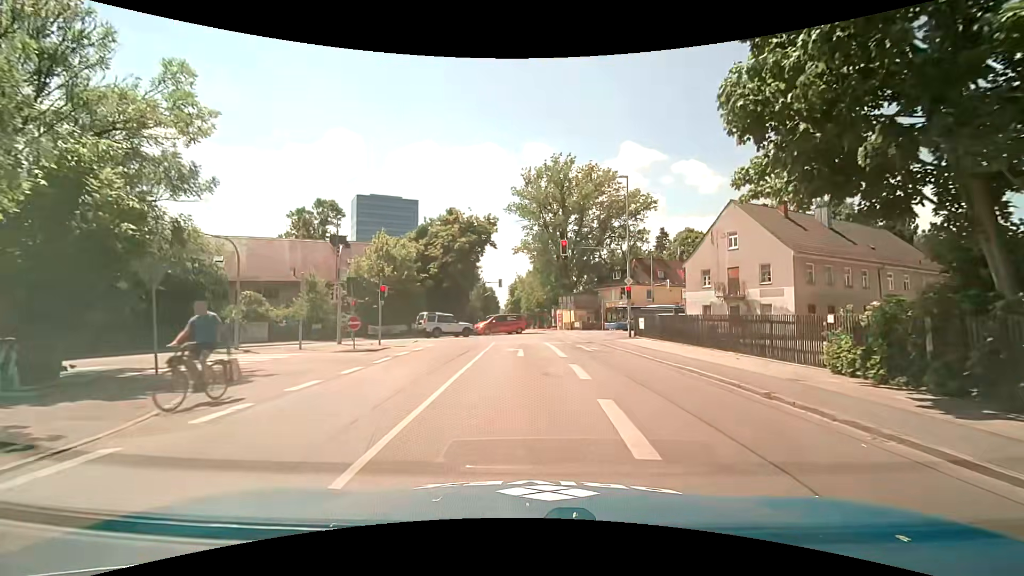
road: secondary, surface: asphalt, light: Day
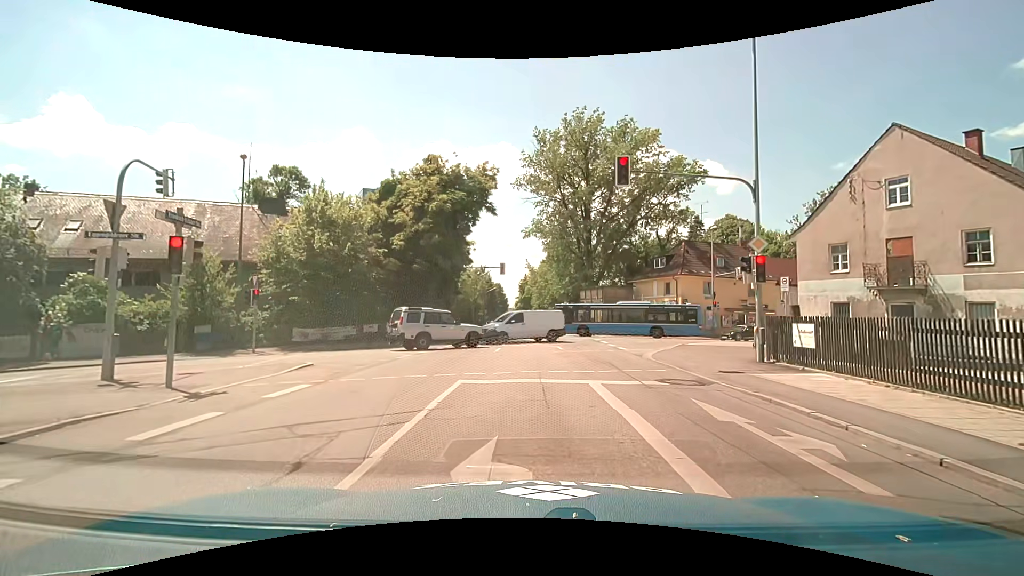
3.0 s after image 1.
(-0.1, +16.2) m; 0°
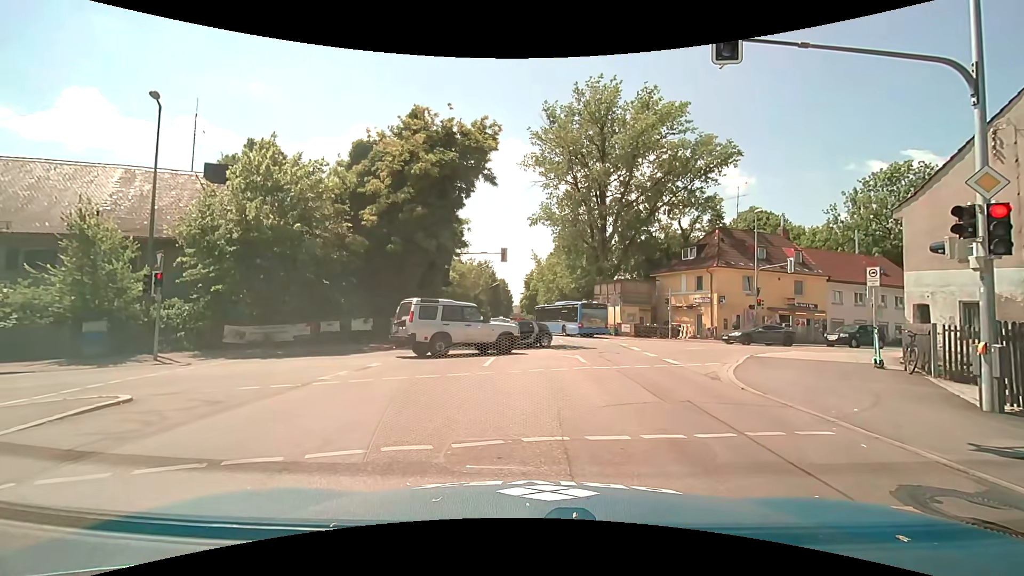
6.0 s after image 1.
(-0.1, +6.9) m; 0°
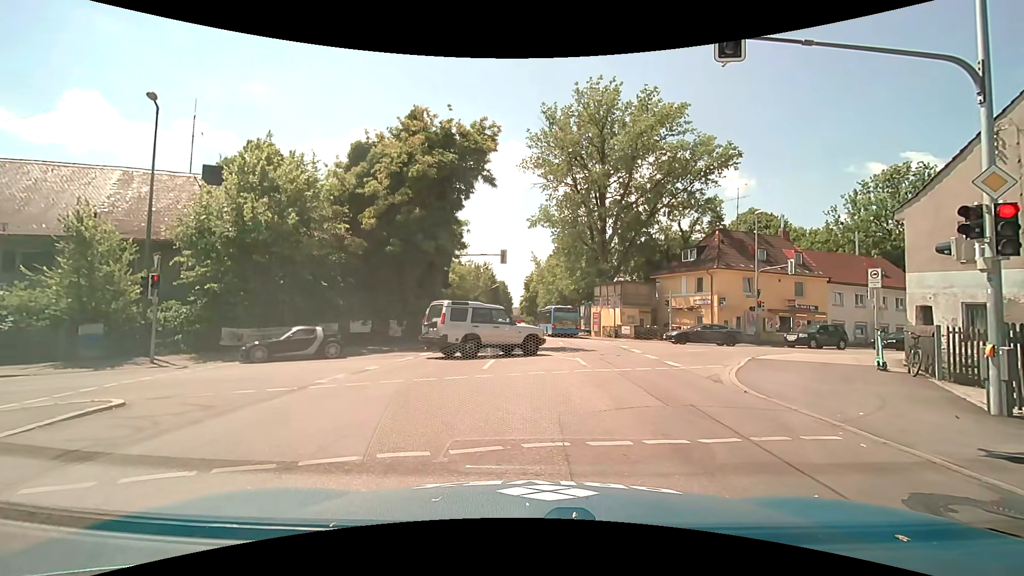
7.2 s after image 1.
(0.0, +0.2) m; 0°
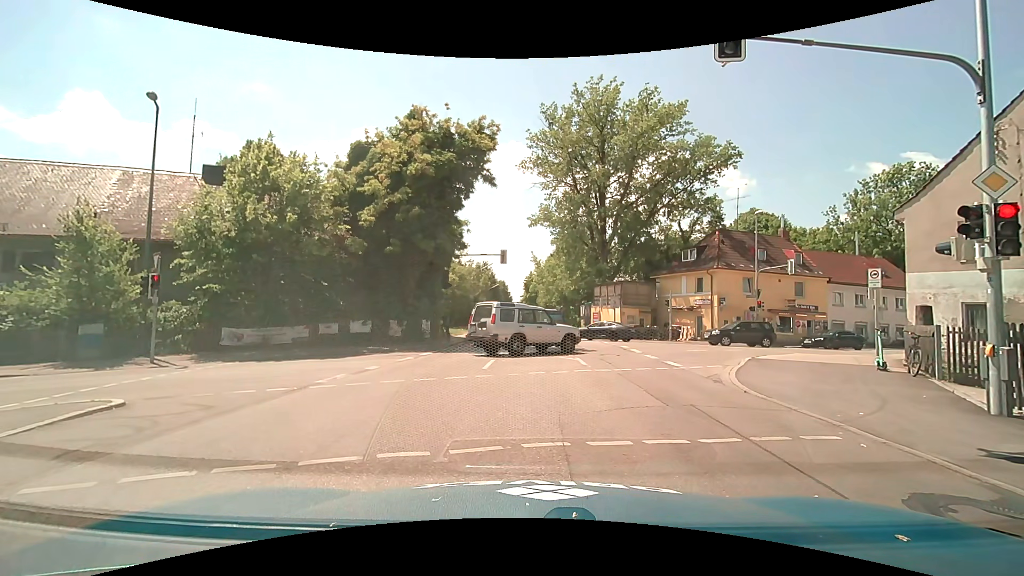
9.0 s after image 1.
(0.0, 0.0) m; 0°
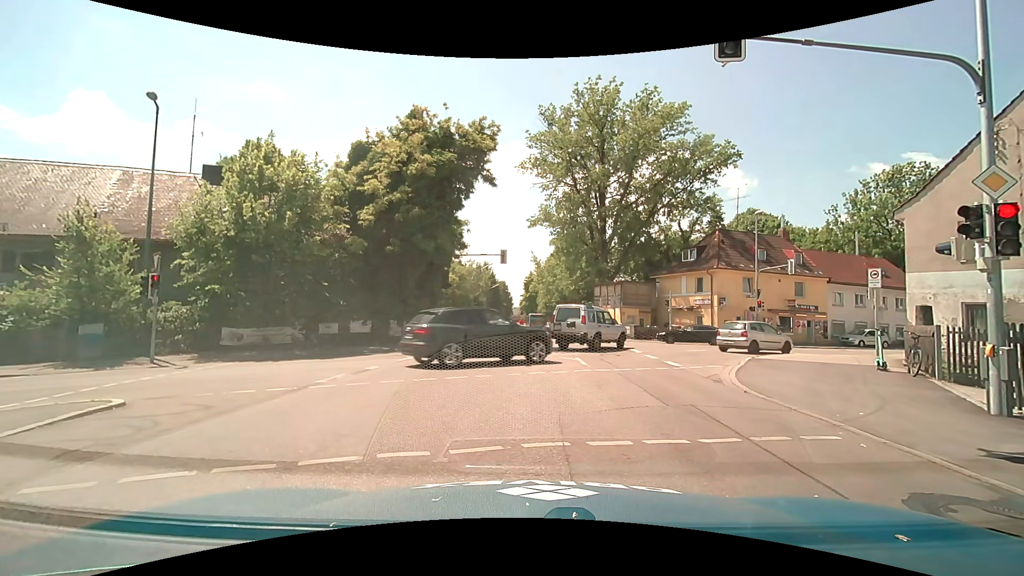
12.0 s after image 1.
(0.0, 0.0) m; 0°
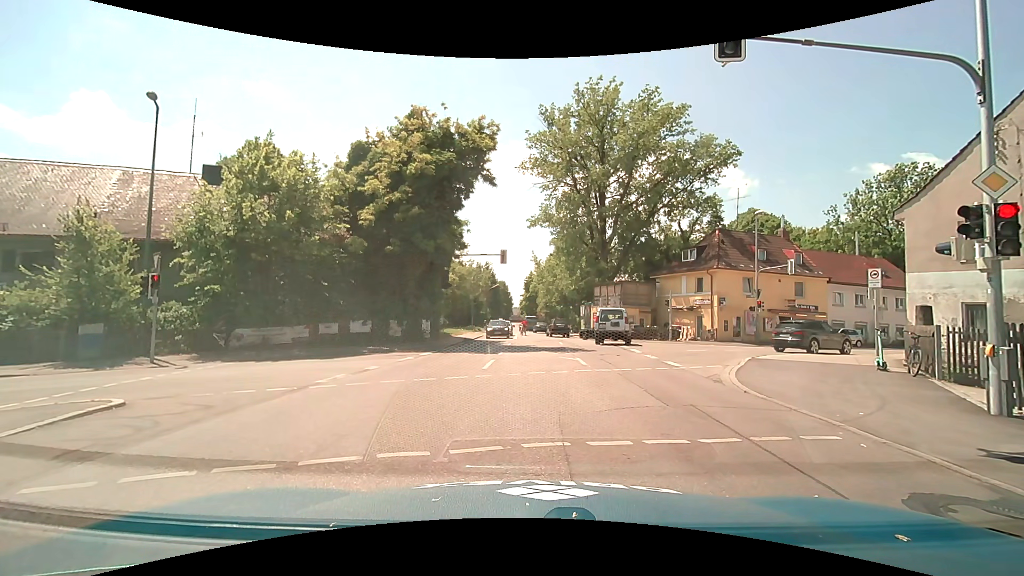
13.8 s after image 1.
(0.0, 0.0) m; 0°
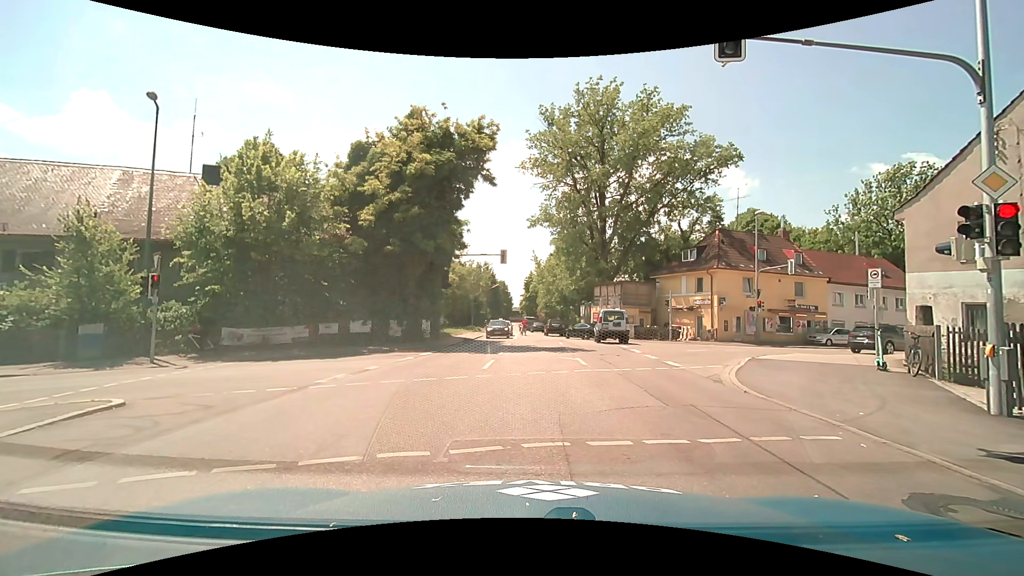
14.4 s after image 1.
(0.0, 0.0) m; 0°
